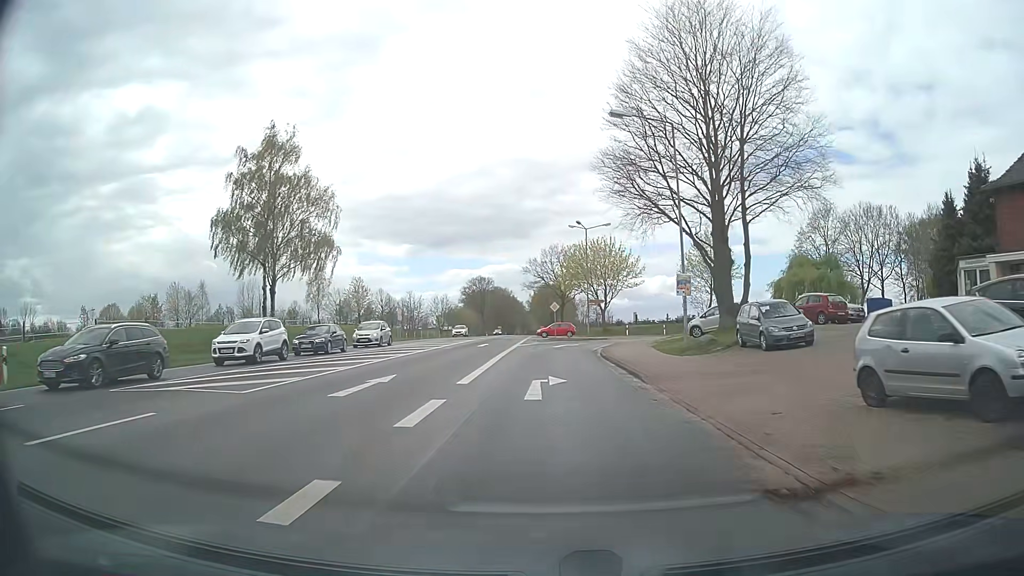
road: primary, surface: asphalt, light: Day
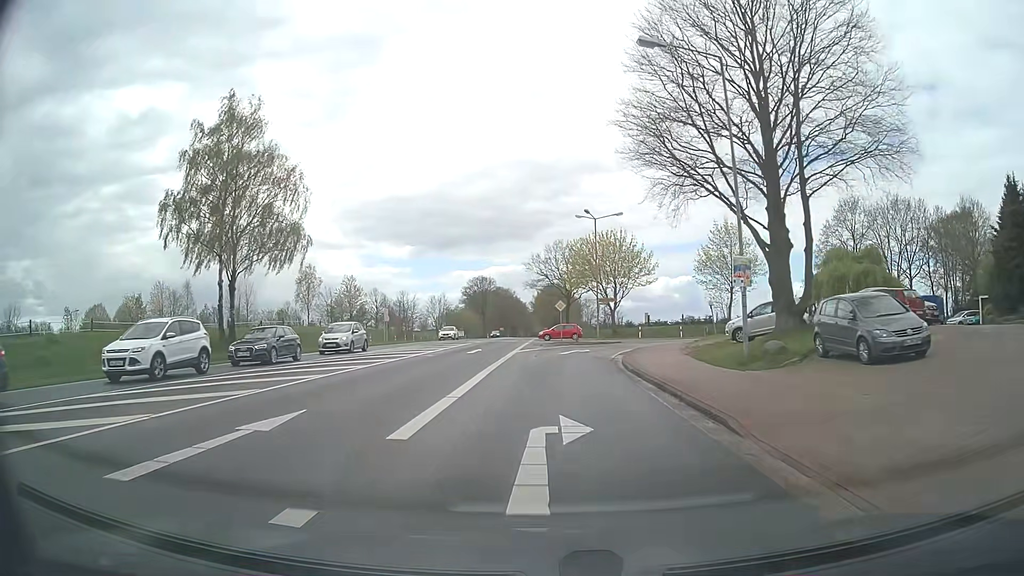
(0.0, +7.0) m; 0°
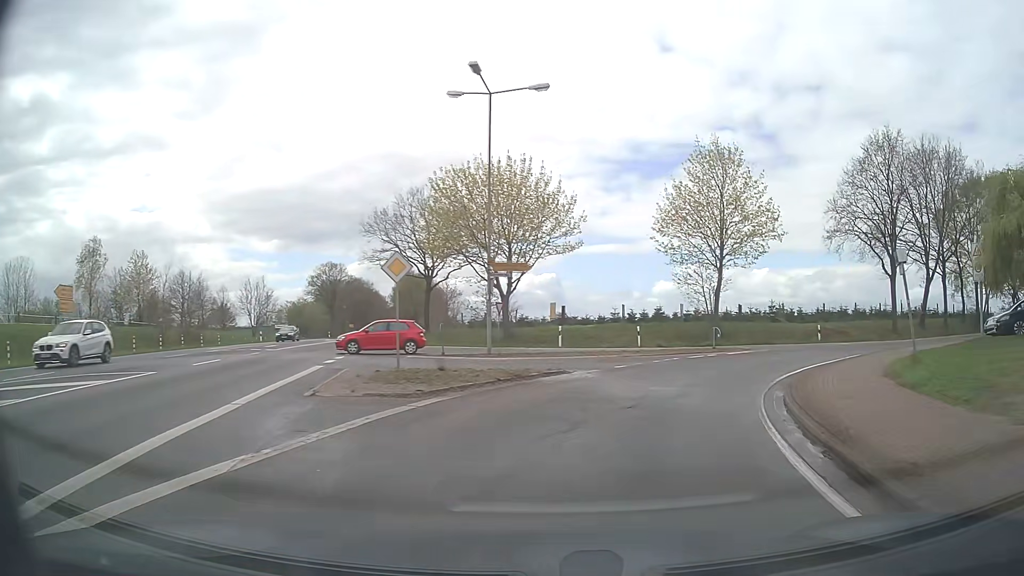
(+1.2, +31.2) m; +11°
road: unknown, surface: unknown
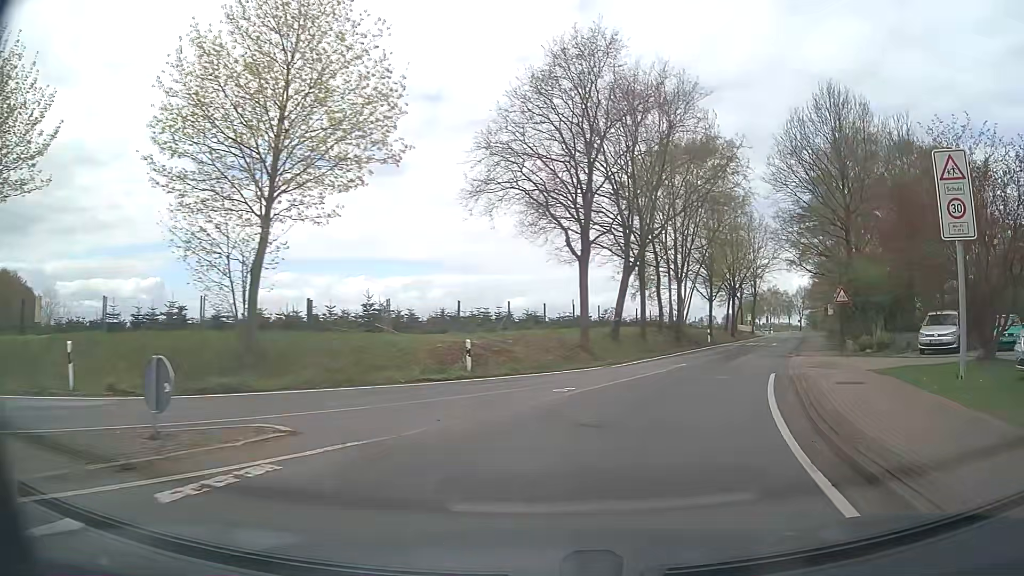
(+6.1, +20.0) m; +35°
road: secondary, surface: asphalt
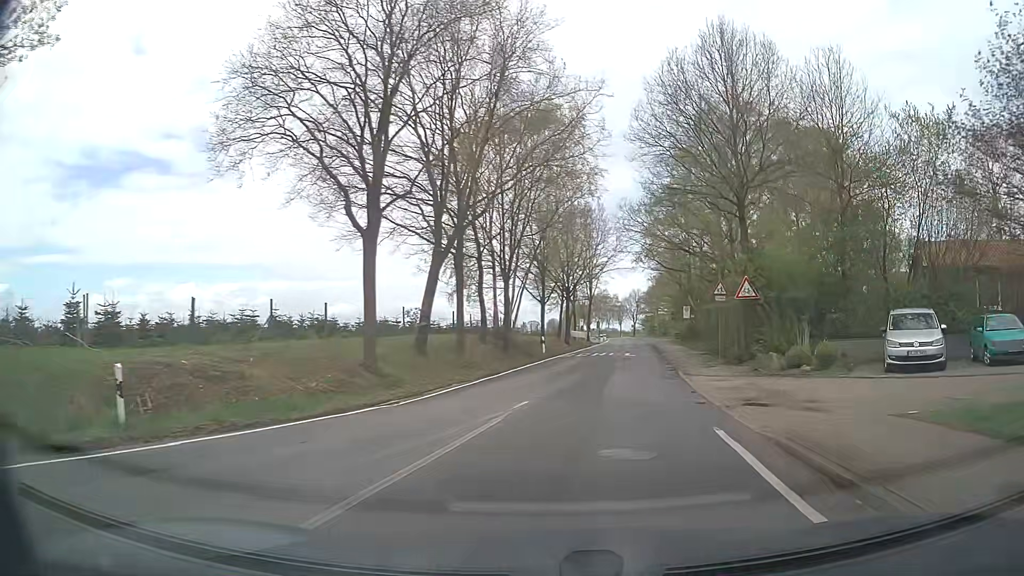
(+1.3, +9.8) m; +15°
